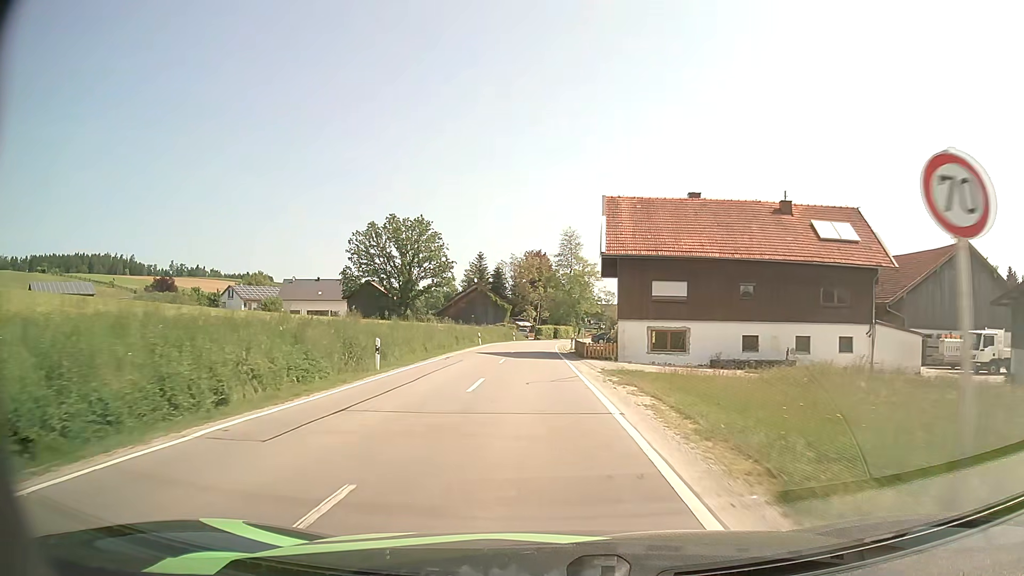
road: secondary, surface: asphalt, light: Day
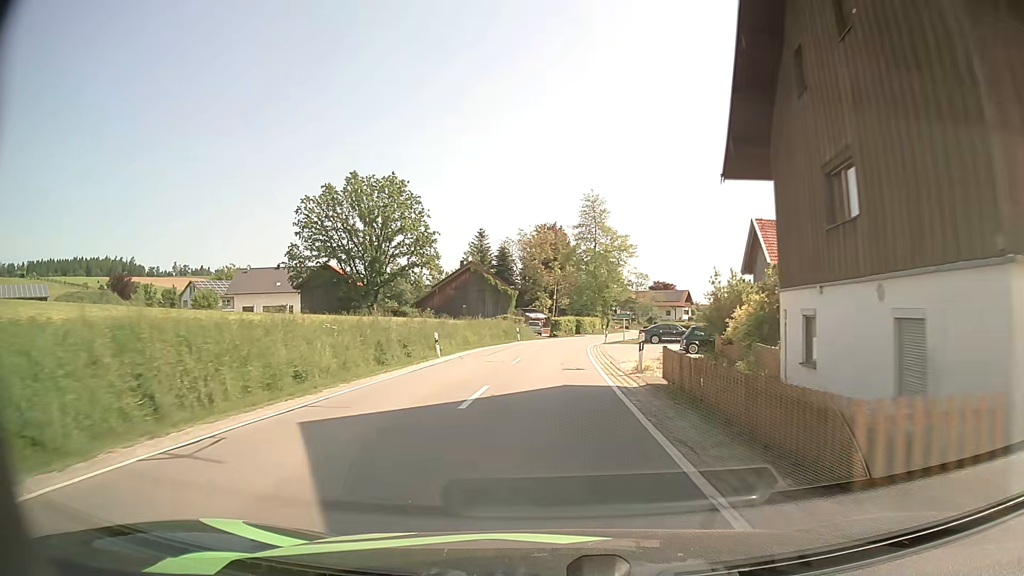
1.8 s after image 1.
(-0.5, +27.7) m; -1°
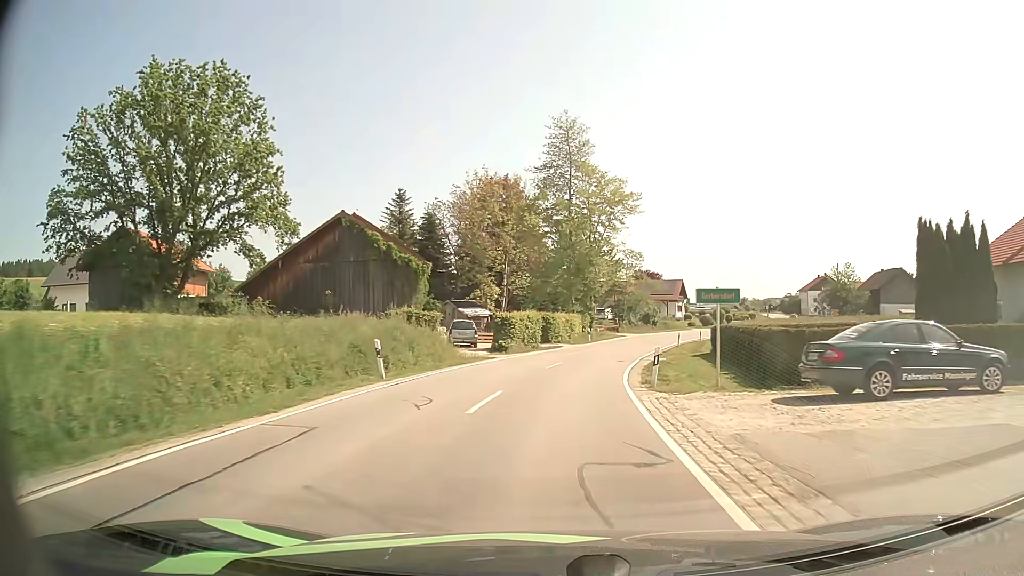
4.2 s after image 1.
(+0.5, +36.0) m; +4°
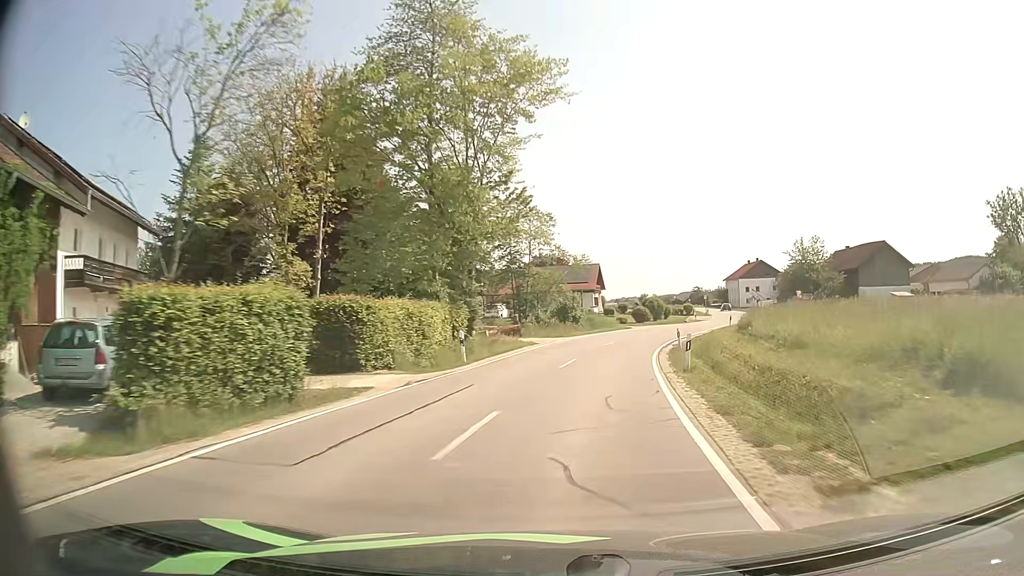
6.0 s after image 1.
(+2.0, +27.7) m; +9°
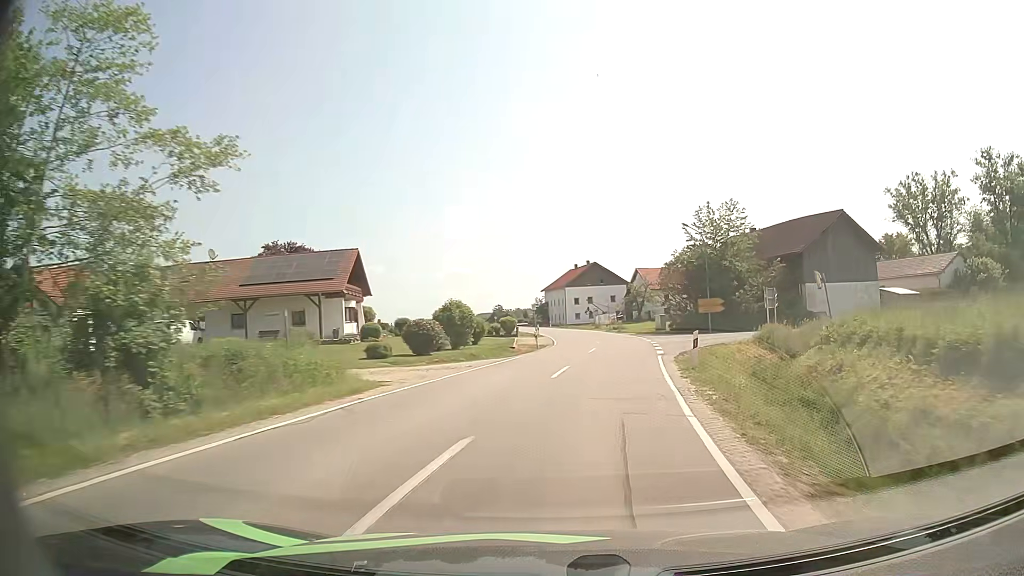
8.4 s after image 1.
(+5.3, +37.8) m; +17°
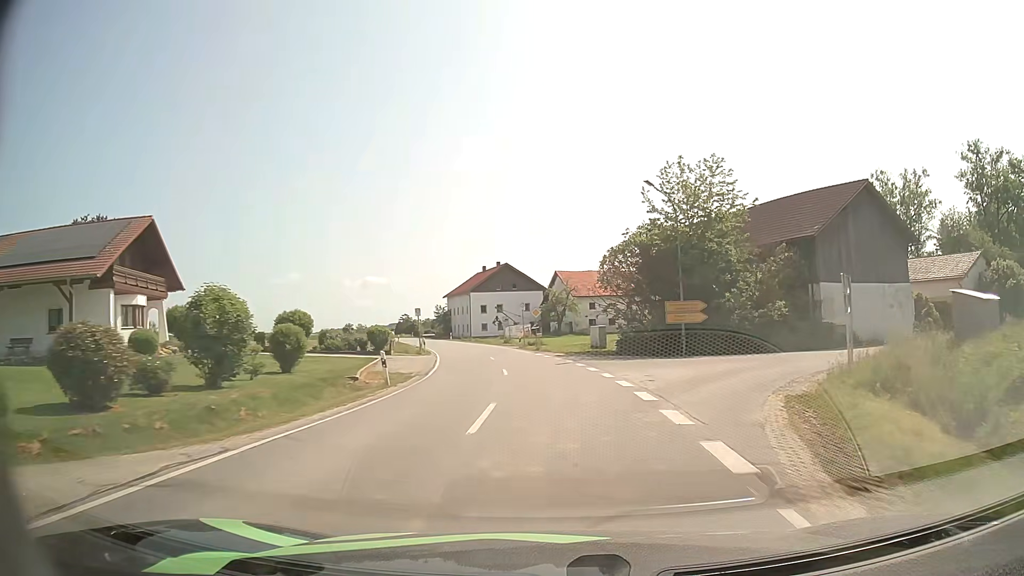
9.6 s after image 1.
(+1.4, +18.7) m; +8°
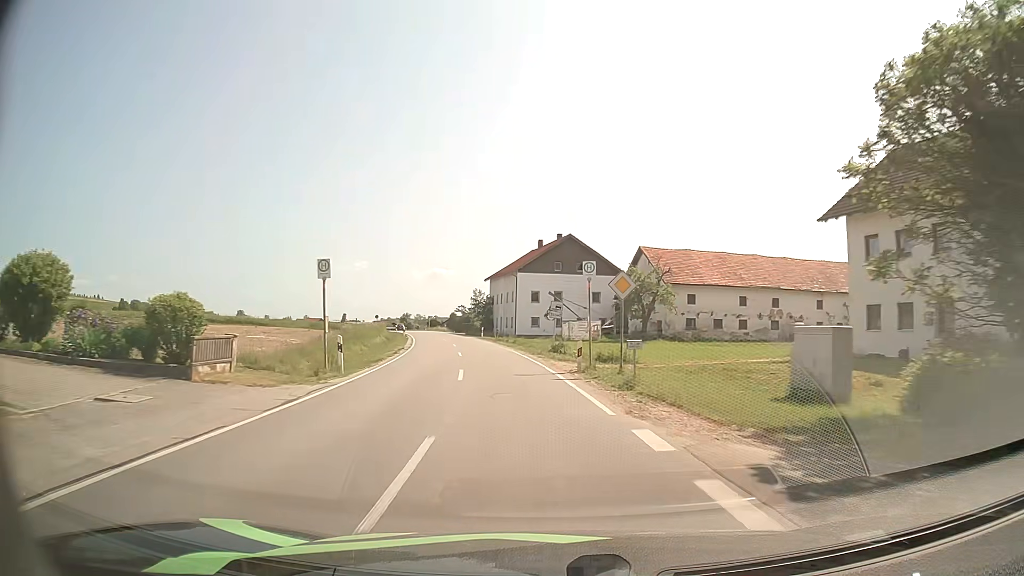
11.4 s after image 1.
(-0.8, +28.8) m; -5°
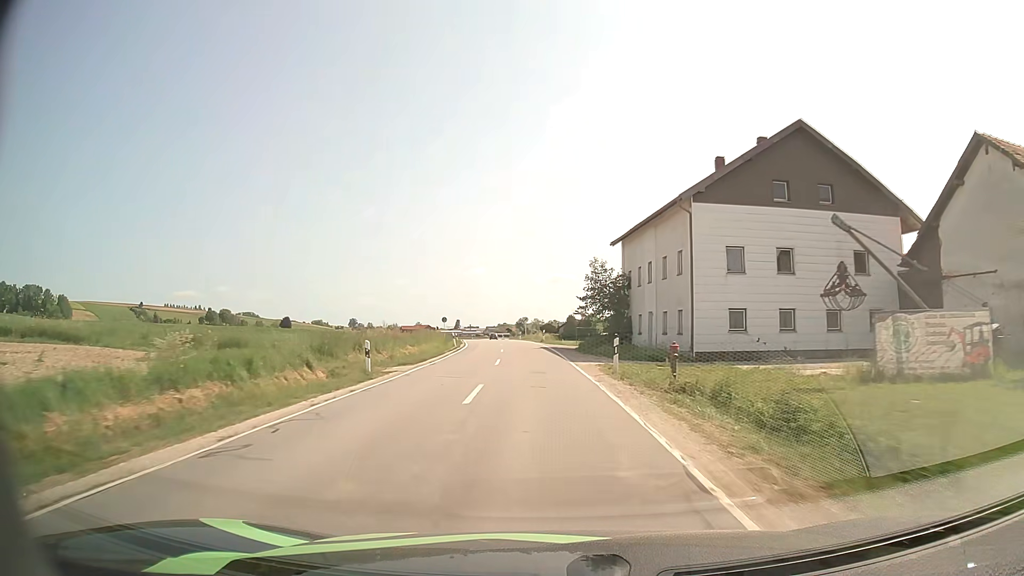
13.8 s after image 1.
(-4.1, +40.9) m; -10°
(0, +10) (-1, +20) (-1, +30) (-2, +40) (-2, +50) (-3, +60) (-5, +70) (-6, +80) (-8, +90) (-9, +99) m
